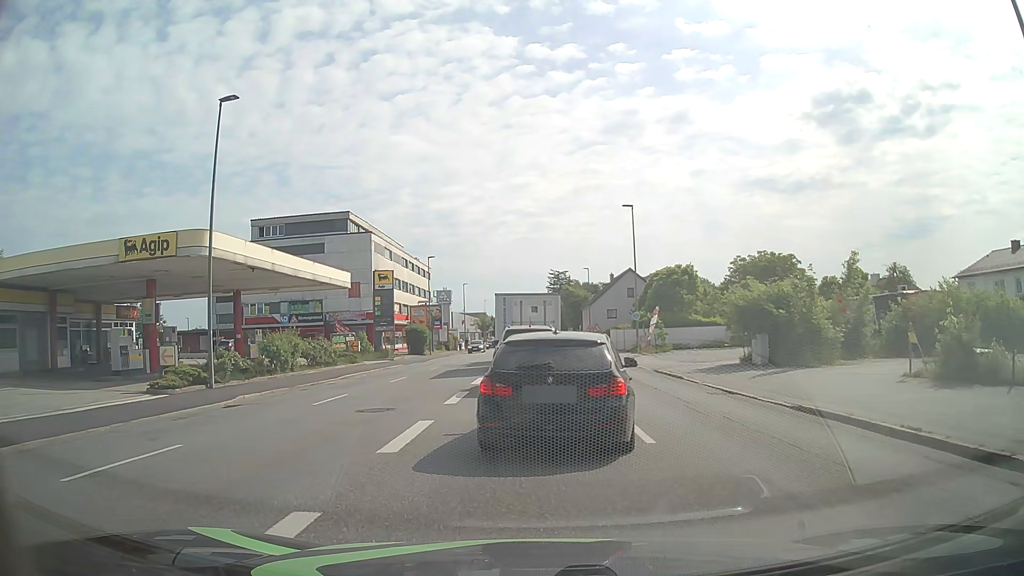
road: tertiary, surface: asphalt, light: Day
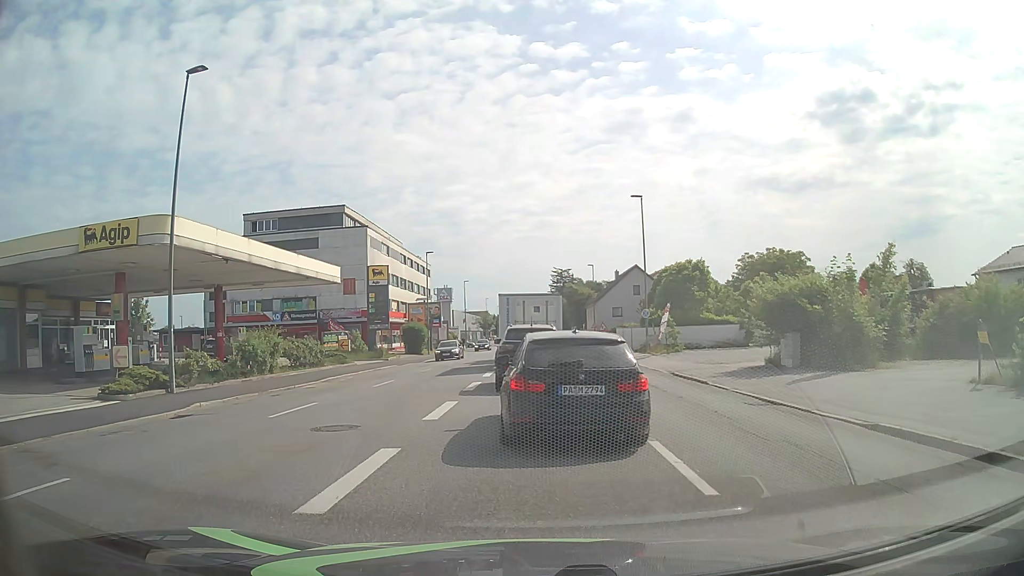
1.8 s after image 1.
(0.0, +2.9) m; -1°
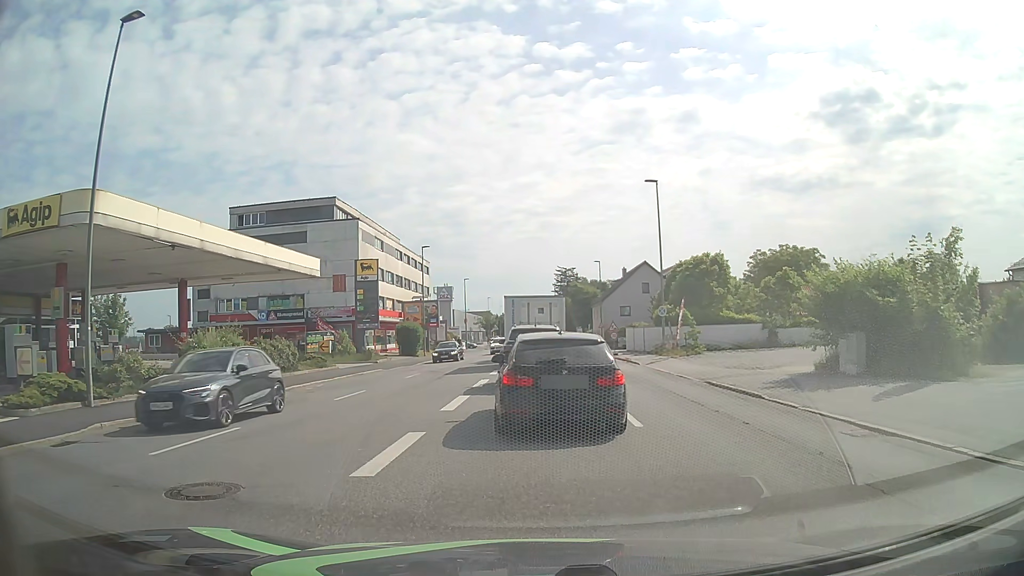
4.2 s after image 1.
(0.0, +4.6) m; +1°
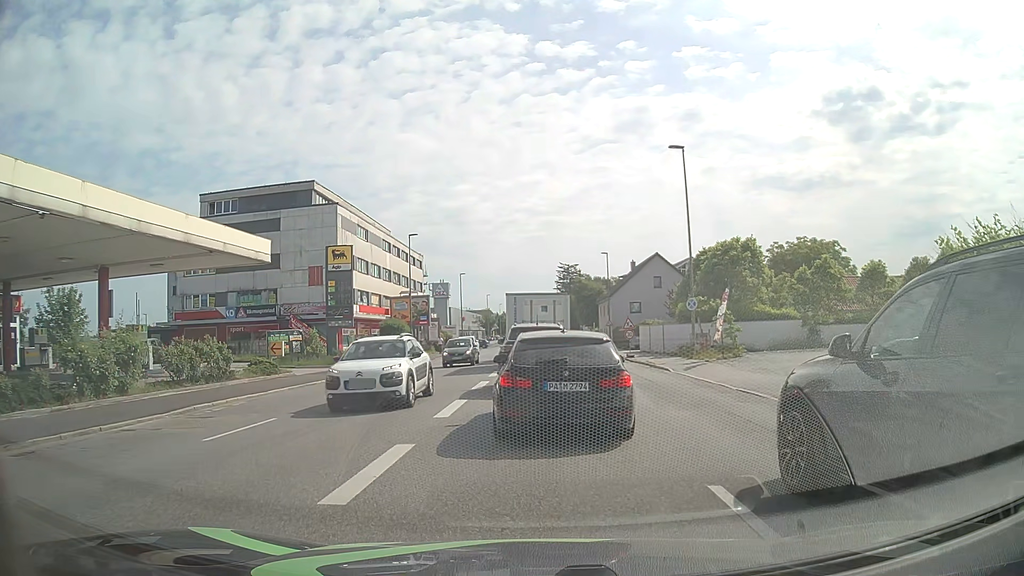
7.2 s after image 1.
(-0.2, +7.2) m; -1°
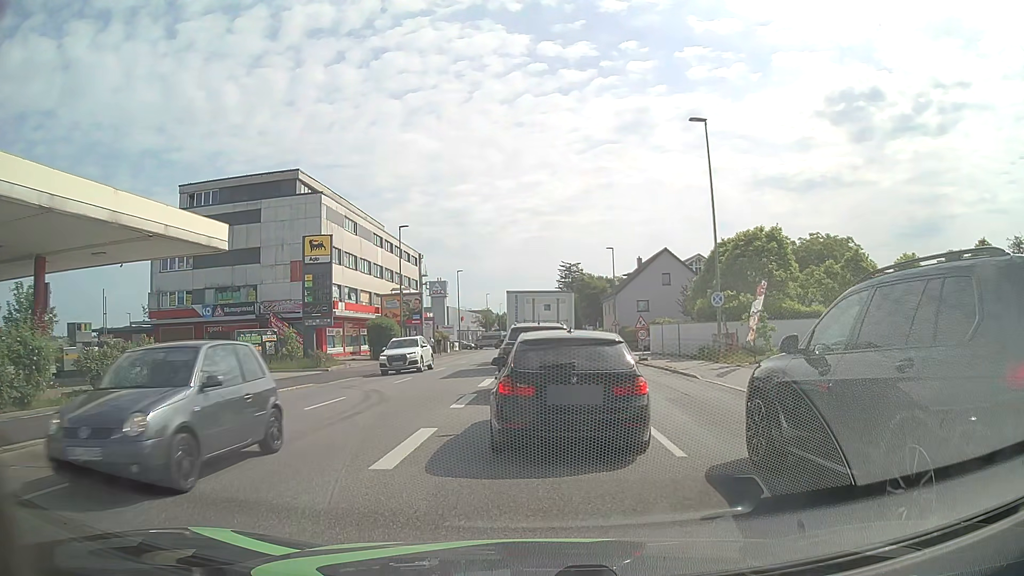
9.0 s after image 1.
(0.0, +4.5) m; -1°
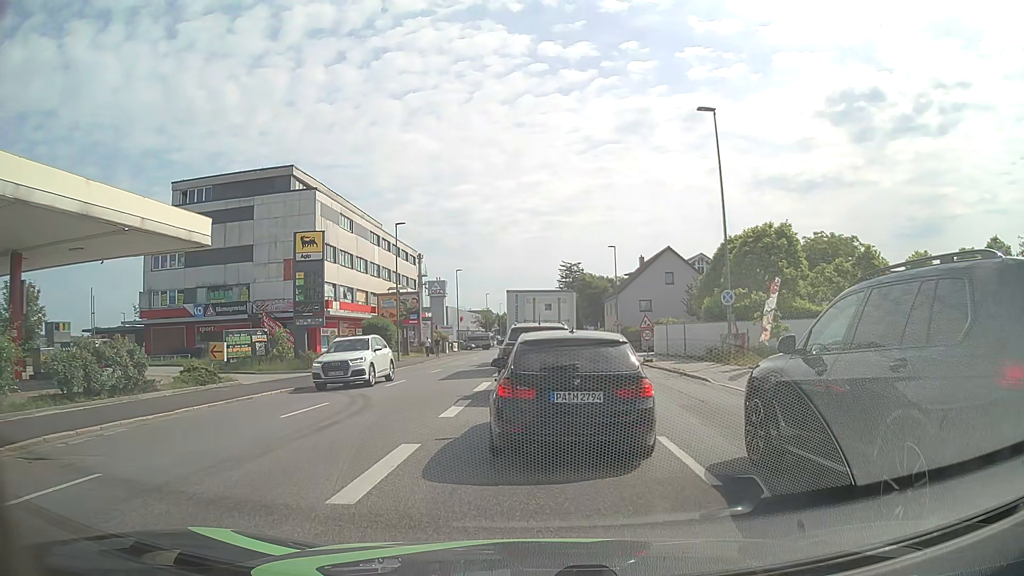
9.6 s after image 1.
(0.0, +1.5) m; +2°
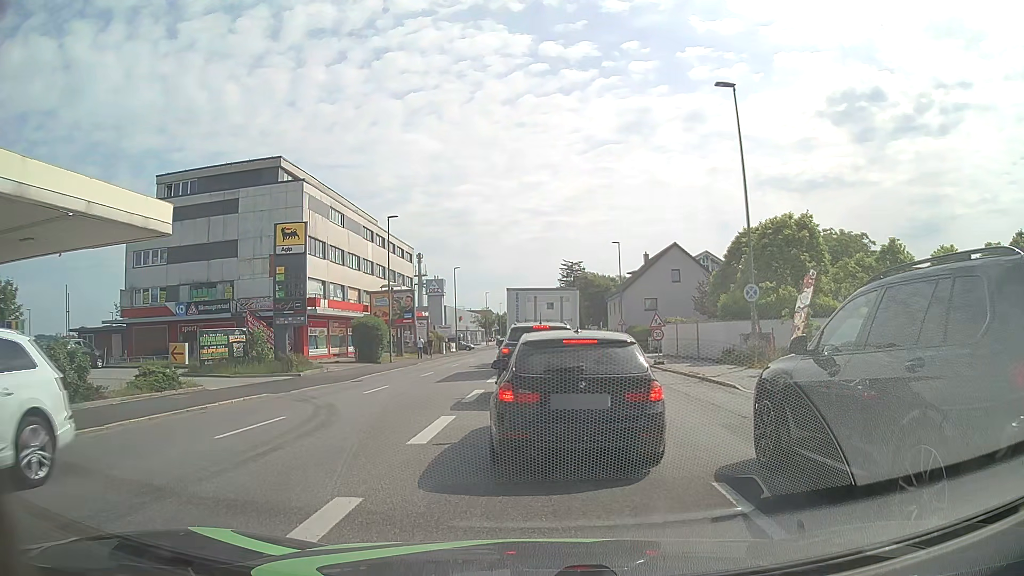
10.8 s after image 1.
(0.0, +2.9) m; -1°
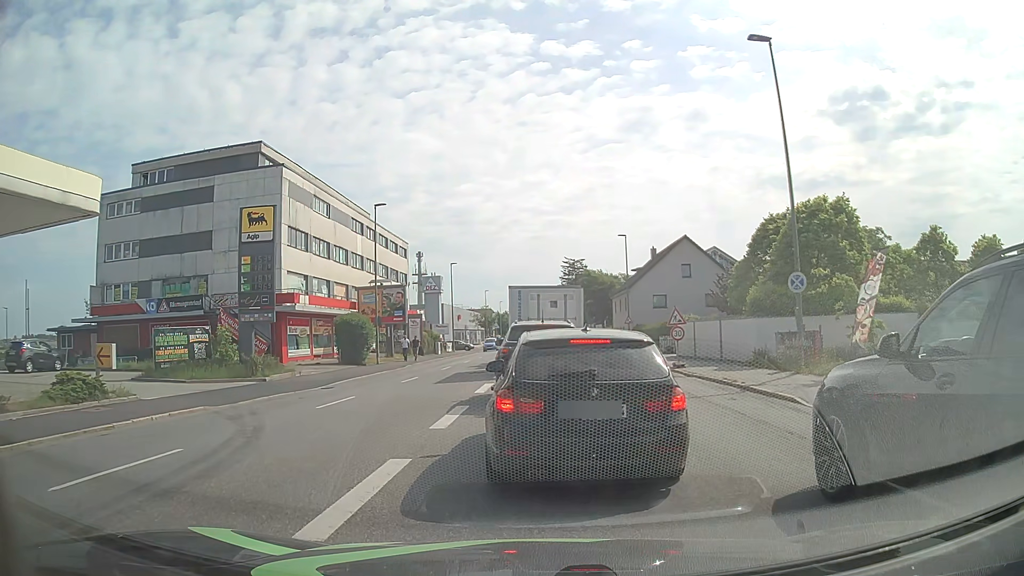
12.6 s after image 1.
(0.0, +4.2) m; 0°
(0, +10) (0, +20) (0, +30) (0, +40) (+1, +50) (+1, +60) (+1, +70) (+1, +80) (+1, +90) (+1, +100) m
